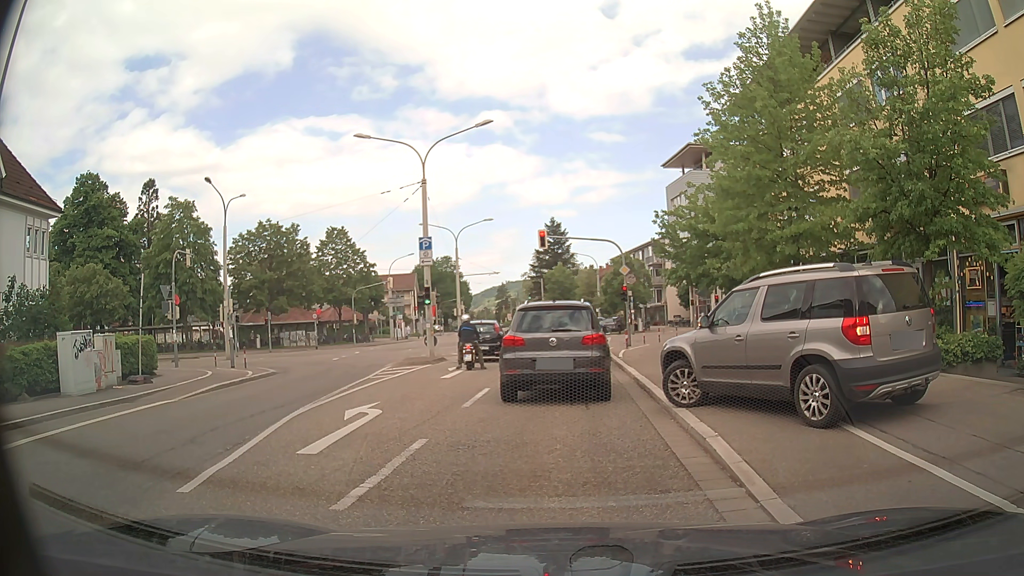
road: tertiary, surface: asphalt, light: Day
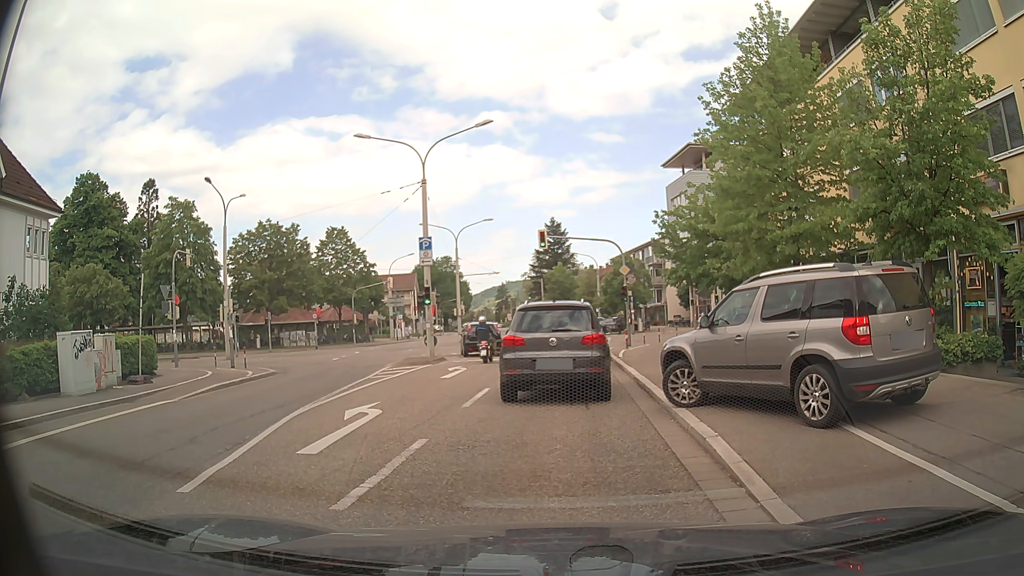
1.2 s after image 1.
(0.0, 0.0) m; 0°
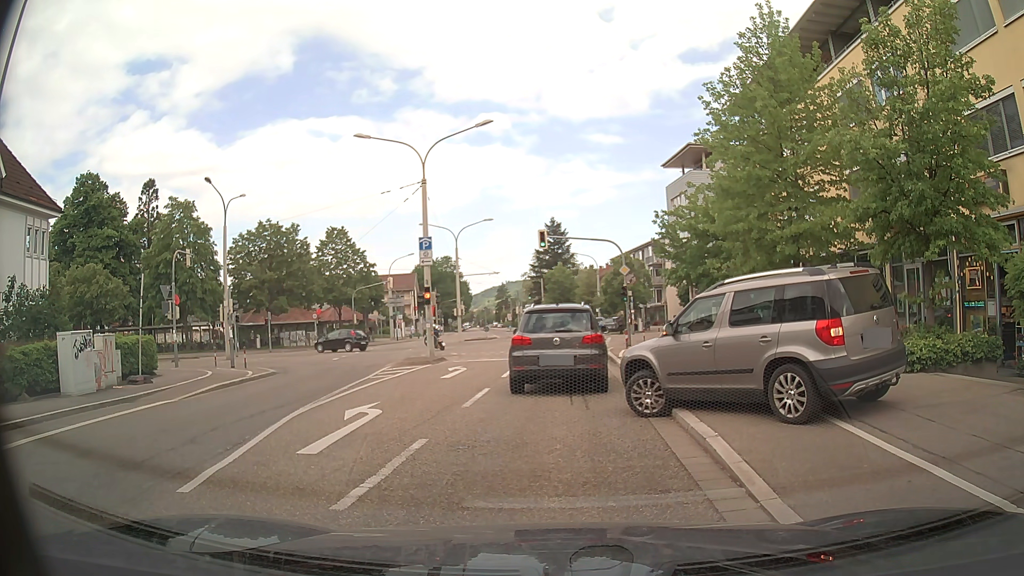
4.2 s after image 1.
(0.0, 0.0) m; 0°
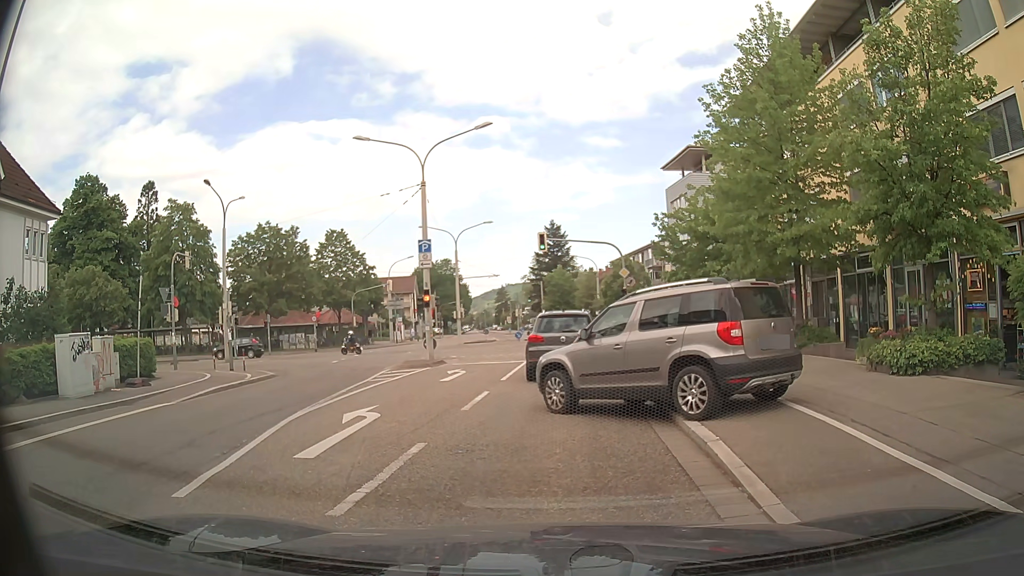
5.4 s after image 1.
(0.0, +0.1) m; 0°
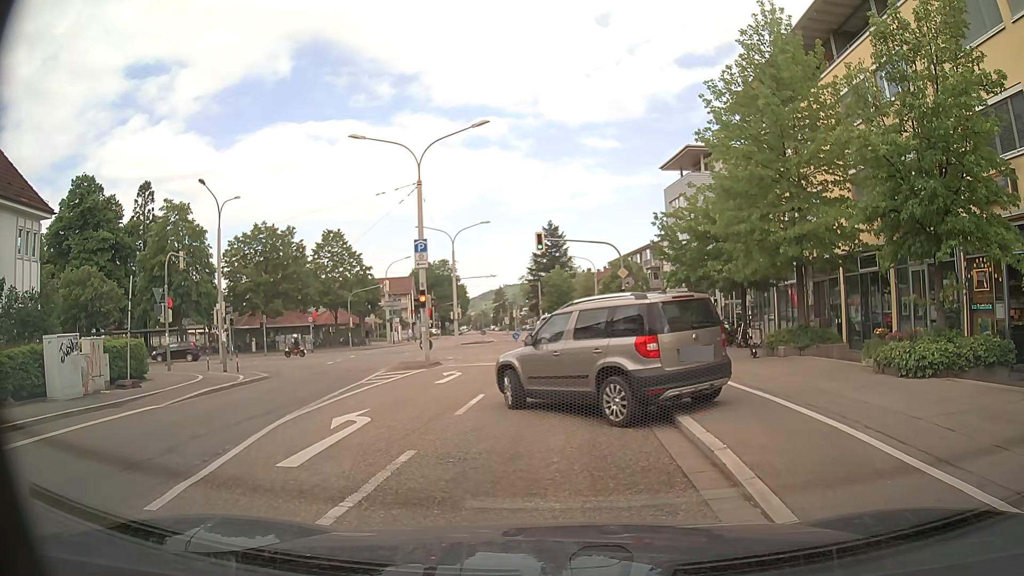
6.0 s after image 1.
(0.0, +0.4) m; 0°
